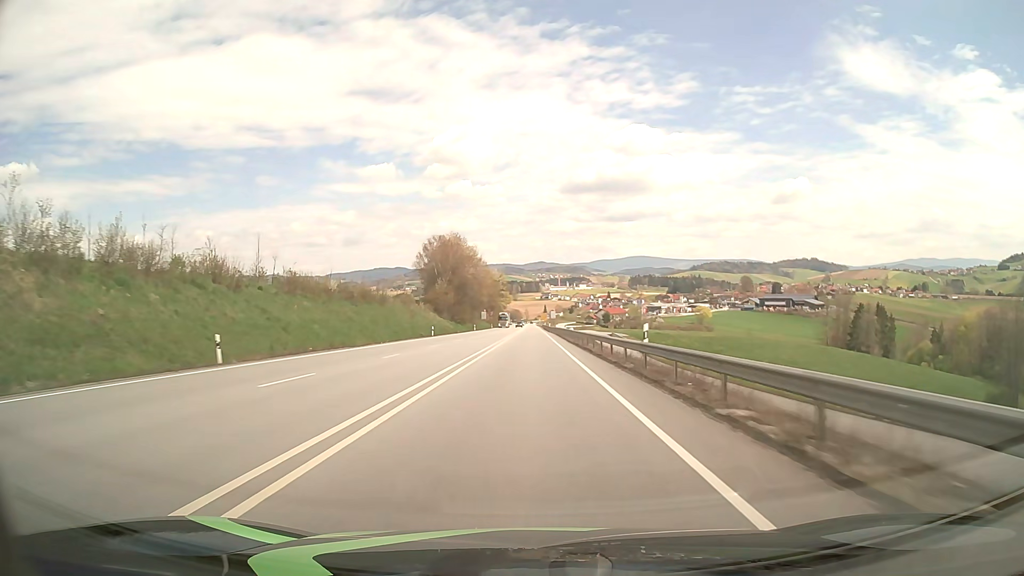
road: primary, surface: asphalt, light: Day
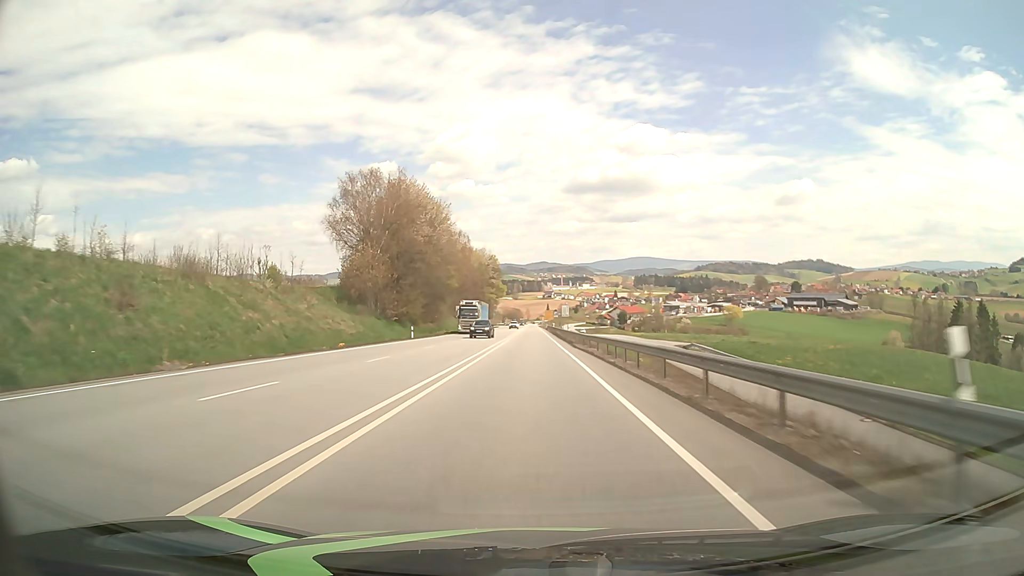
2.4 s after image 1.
(+0.1, +63.1) m; 0°
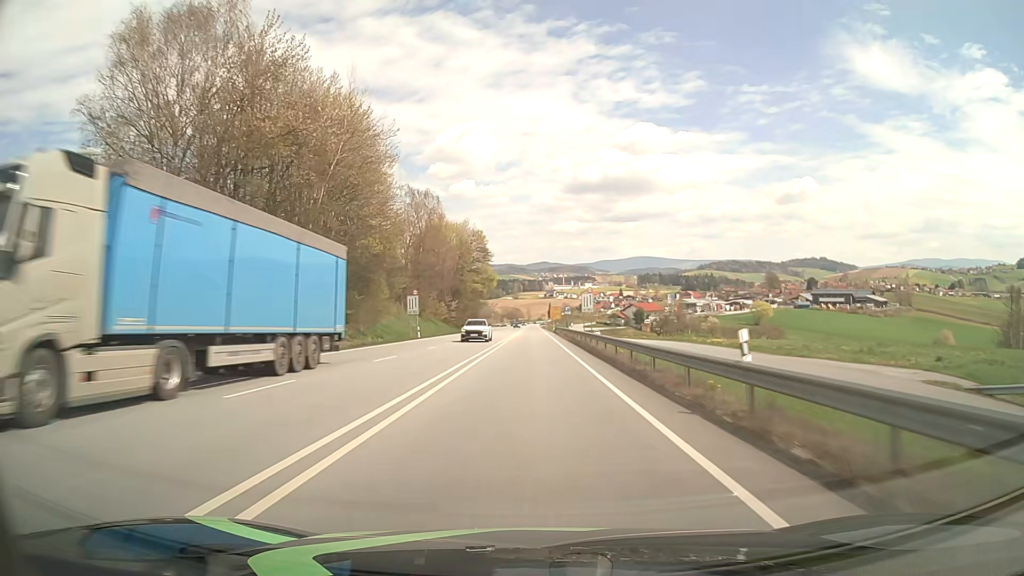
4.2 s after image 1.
(-0.1, +47.4) m; 0°
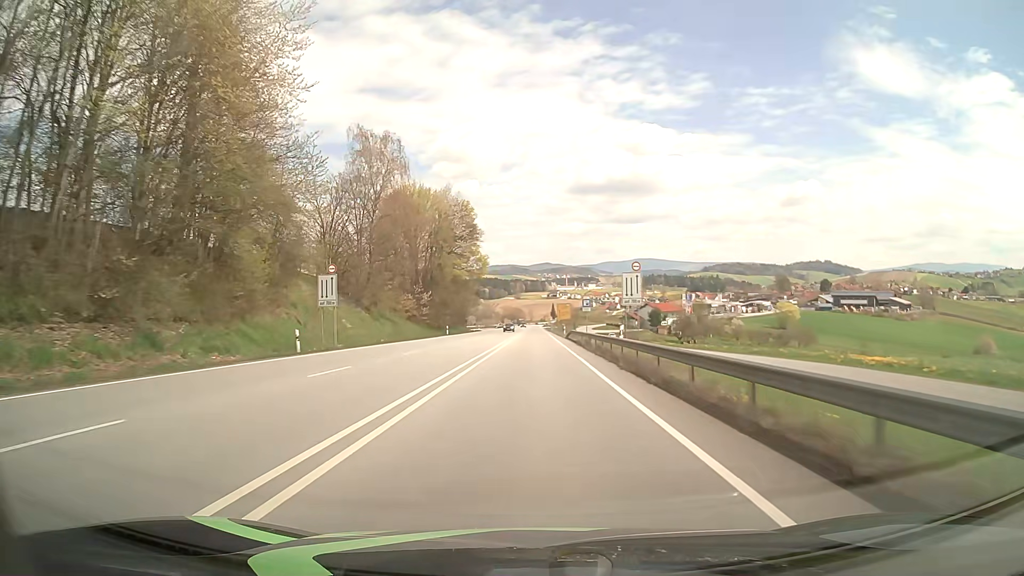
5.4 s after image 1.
(-0.1, +31.6) m; 0°
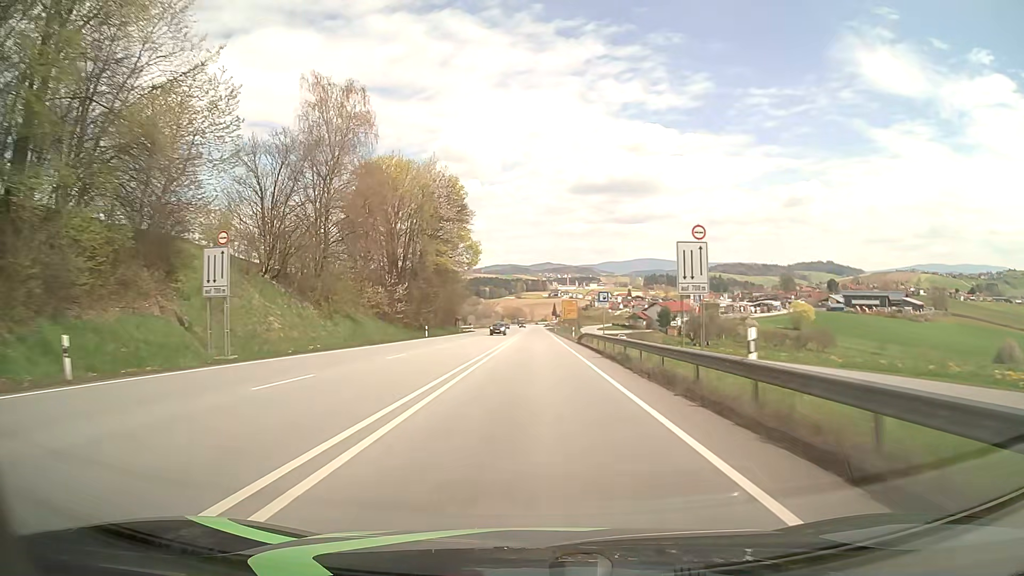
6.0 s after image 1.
(0.0, +15.8) m; 0°
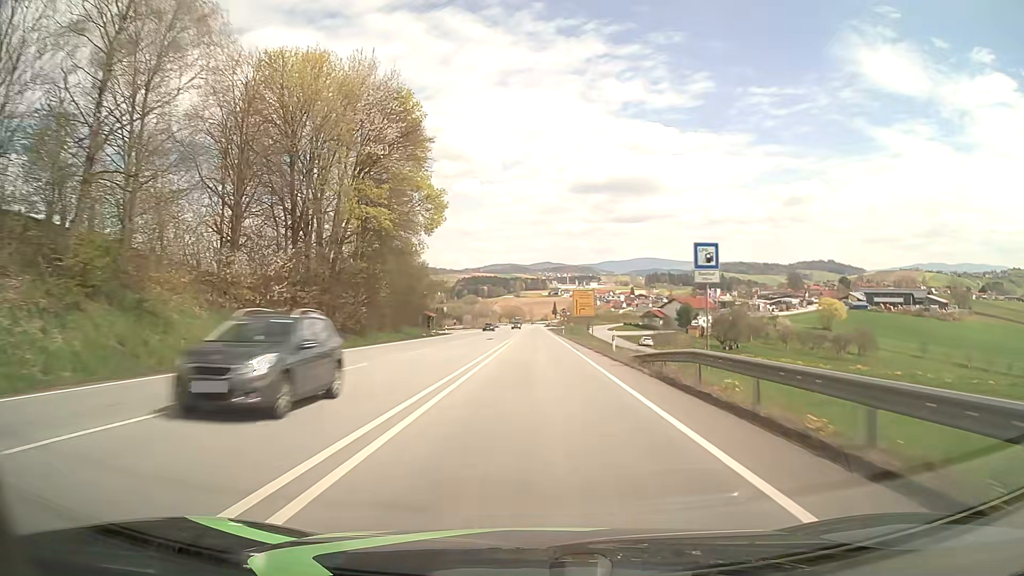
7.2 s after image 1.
(0.0, +31.6) m; 0°
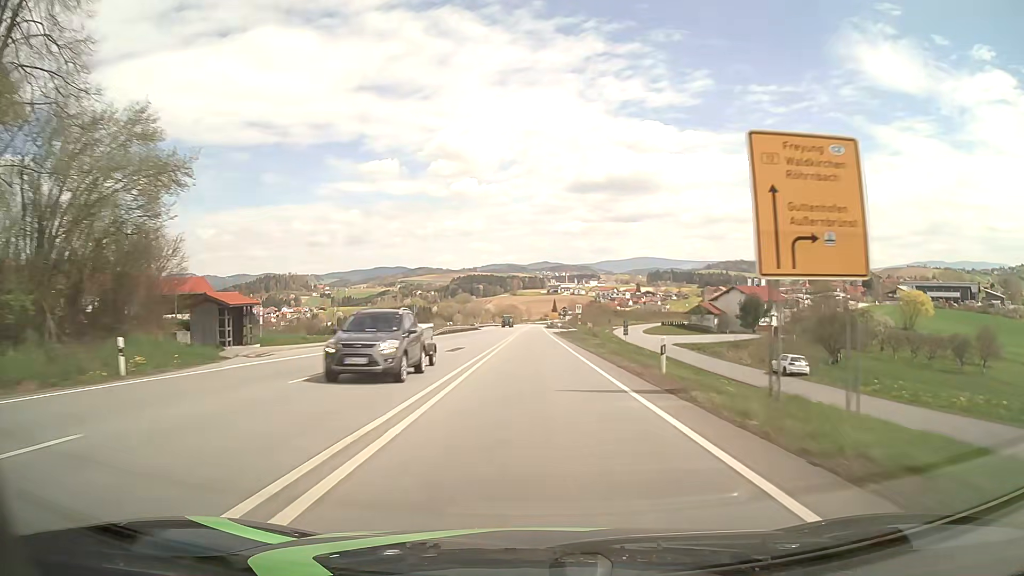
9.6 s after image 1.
(0.0, +63.2) m; 0°
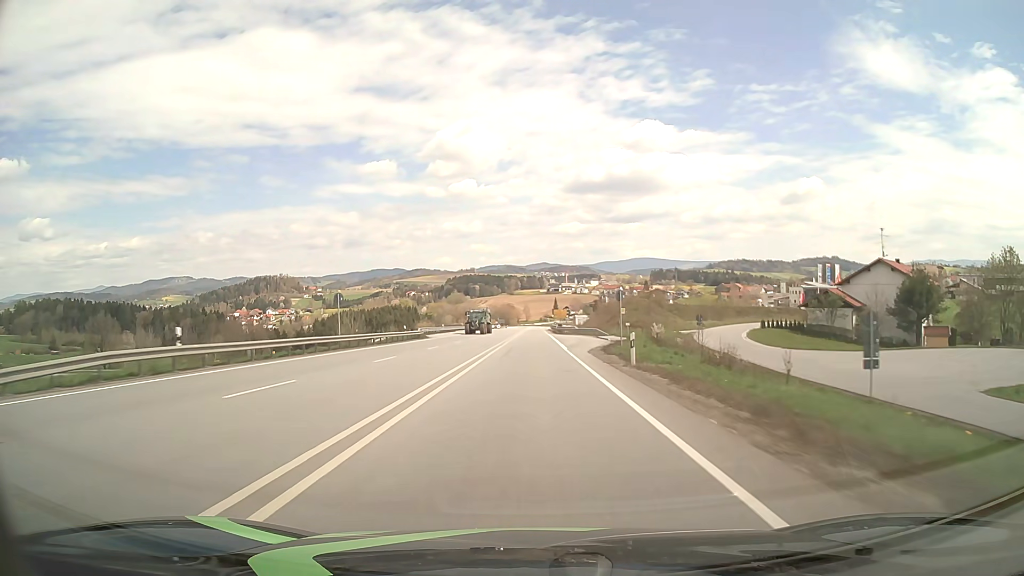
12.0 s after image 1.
(+0.1, +63.2) m; 0°
